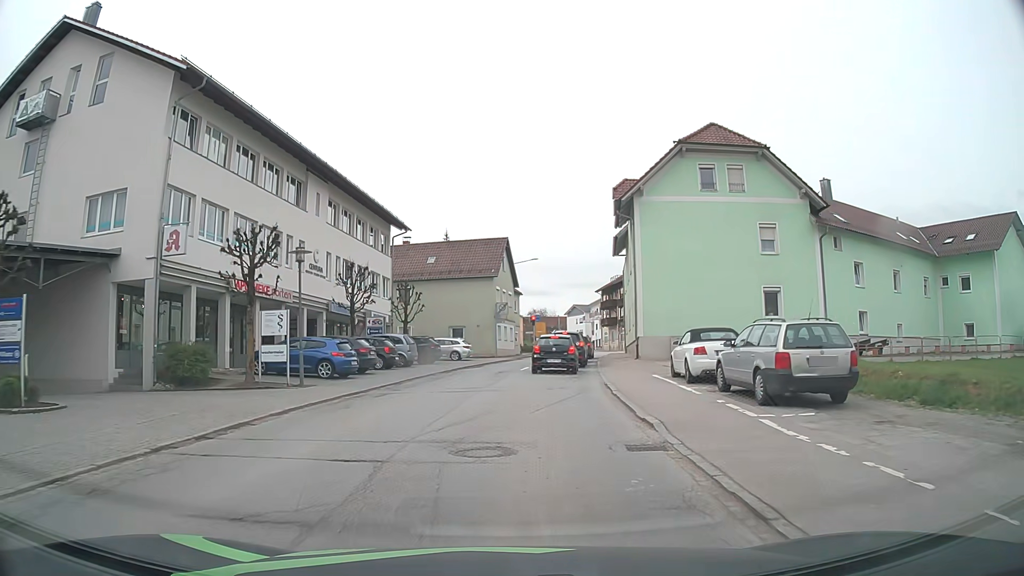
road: secondary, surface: asphalt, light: Day
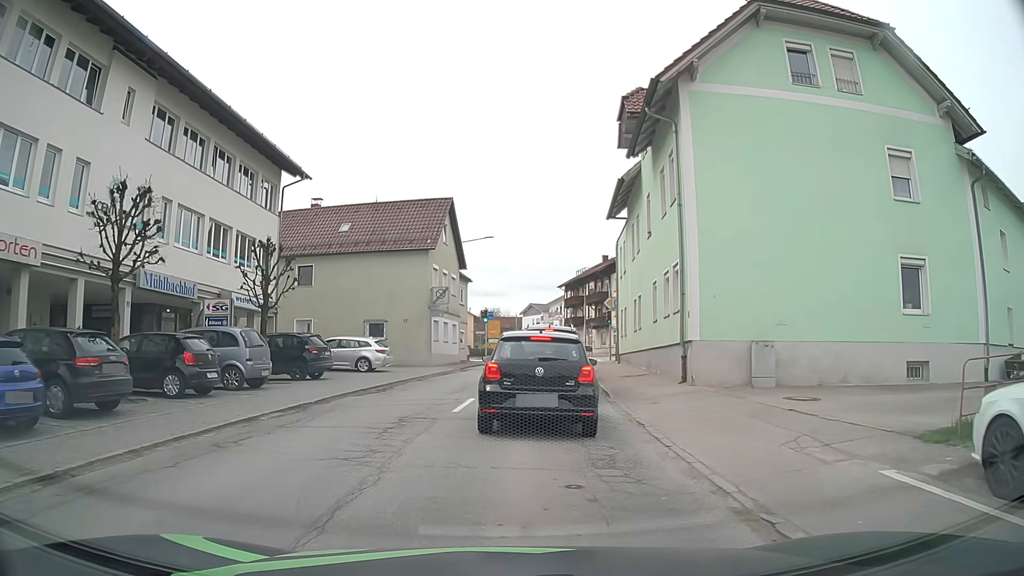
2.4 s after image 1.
(+0.5, +15.0) m; +5°
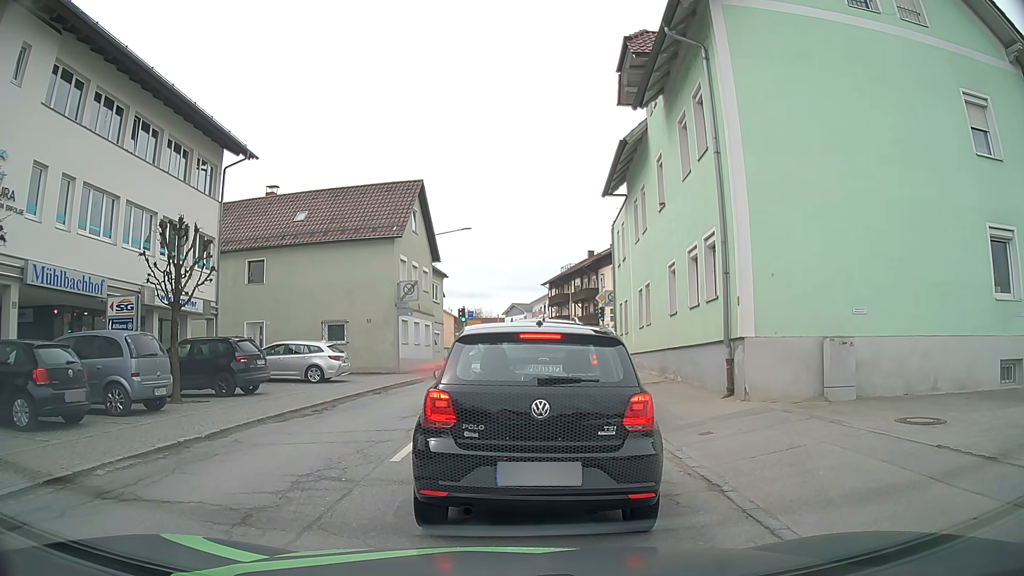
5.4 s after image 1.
(0.0, +4.5) m; +1°
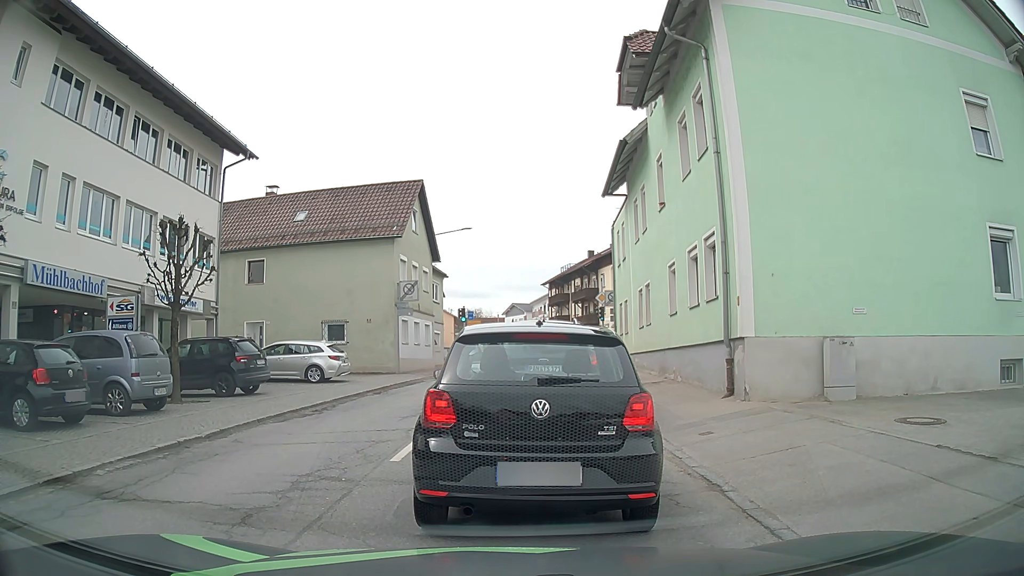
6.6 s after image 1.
(0.0, 0.0) m; 0°
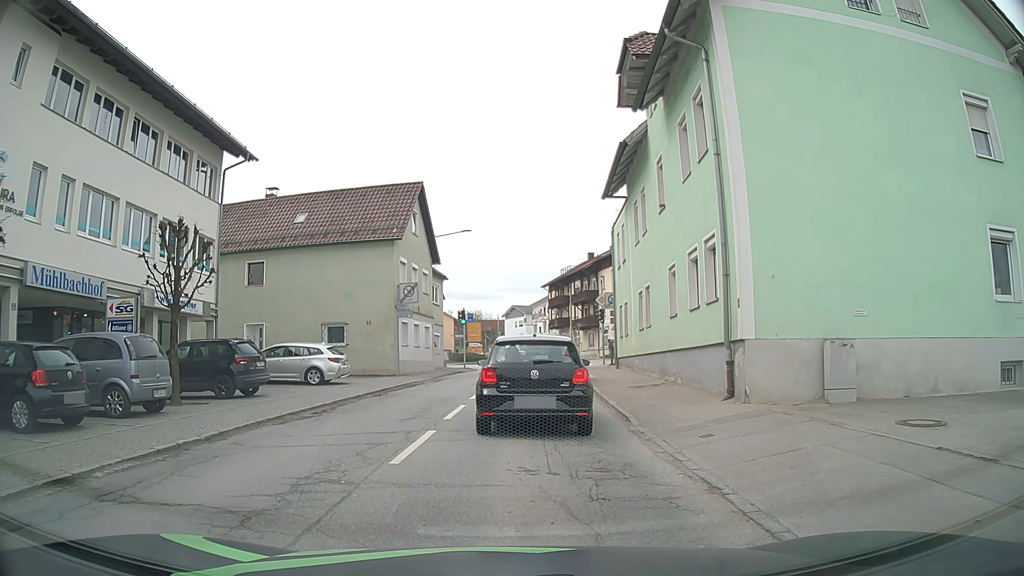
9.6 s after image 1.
(0.0, +0.1) m; 0°
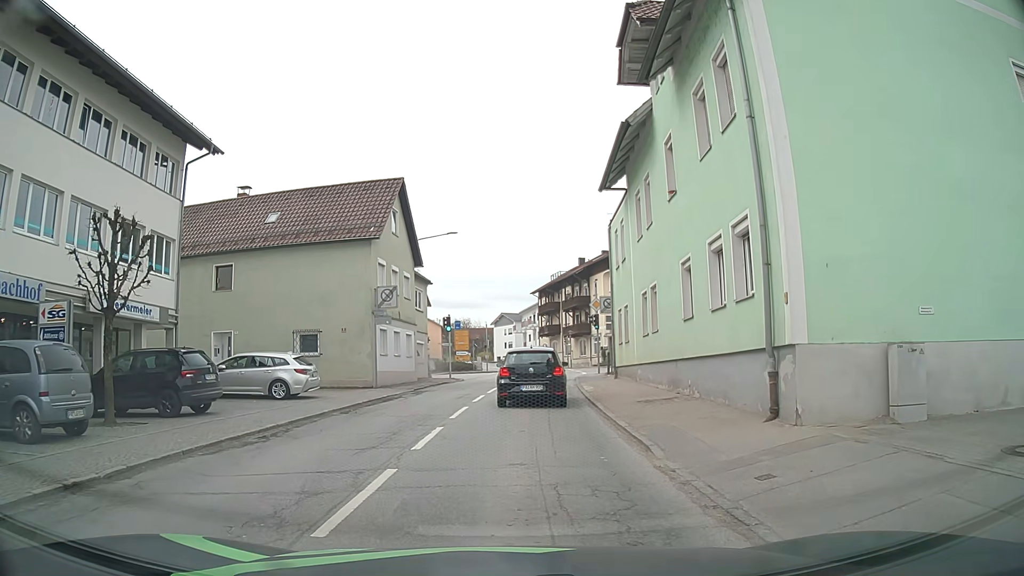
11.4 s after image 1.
(0.0, +2.9) m; 0°
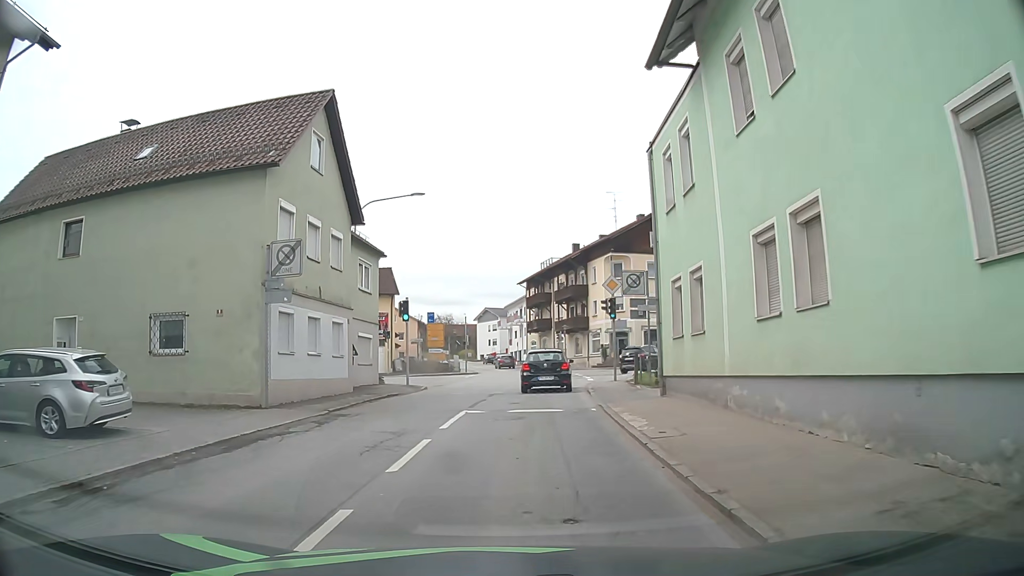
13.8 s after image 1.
(+0.1, +11.4) m; +1°
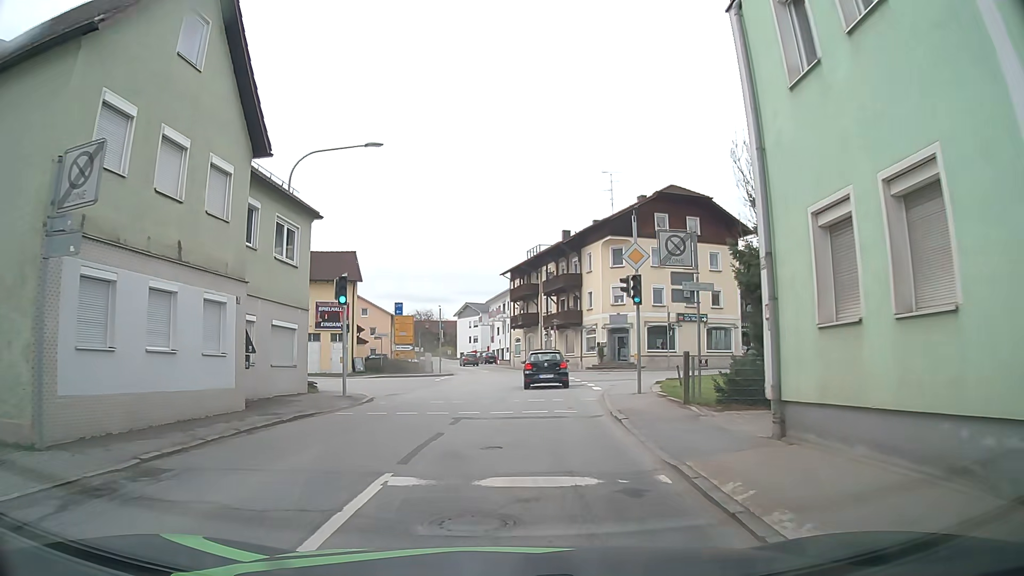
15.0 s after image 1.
(0.0, +8.4) m; +2°
(0, +10) (+1, +20) (0, +30) (-7, +37) (-17, +37) (-27, +36) (-37, +34) (-47, +32) (-56, +29) (-66, +26) m
